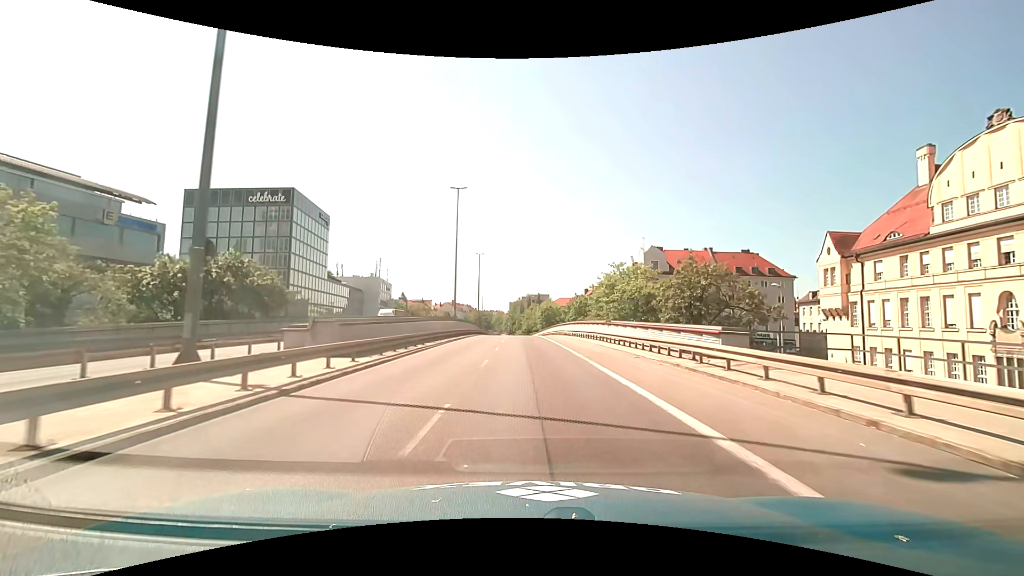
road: trunk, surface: asphalt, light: Day
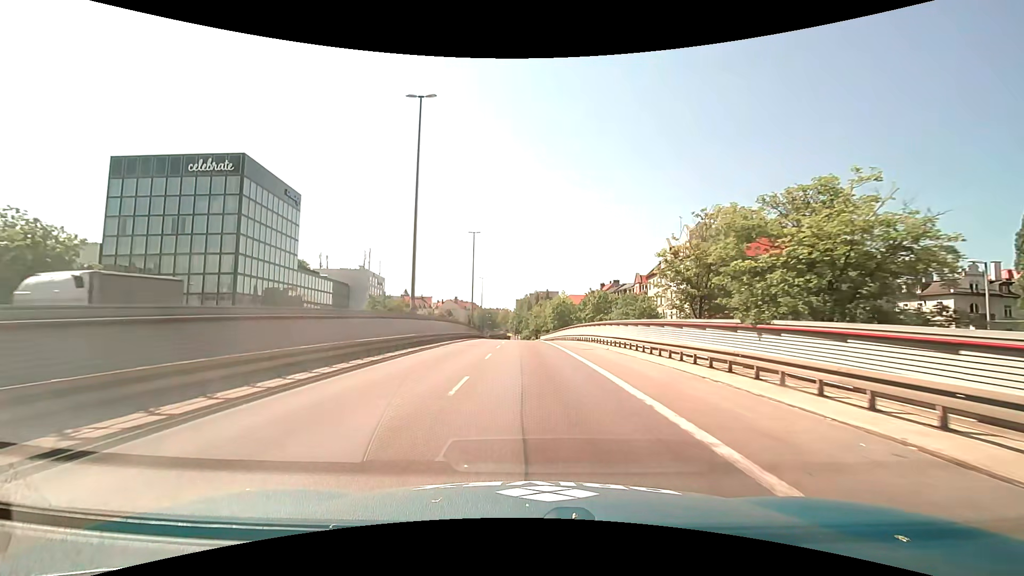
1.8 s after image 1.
(-0.2, +23.2) m; 0°
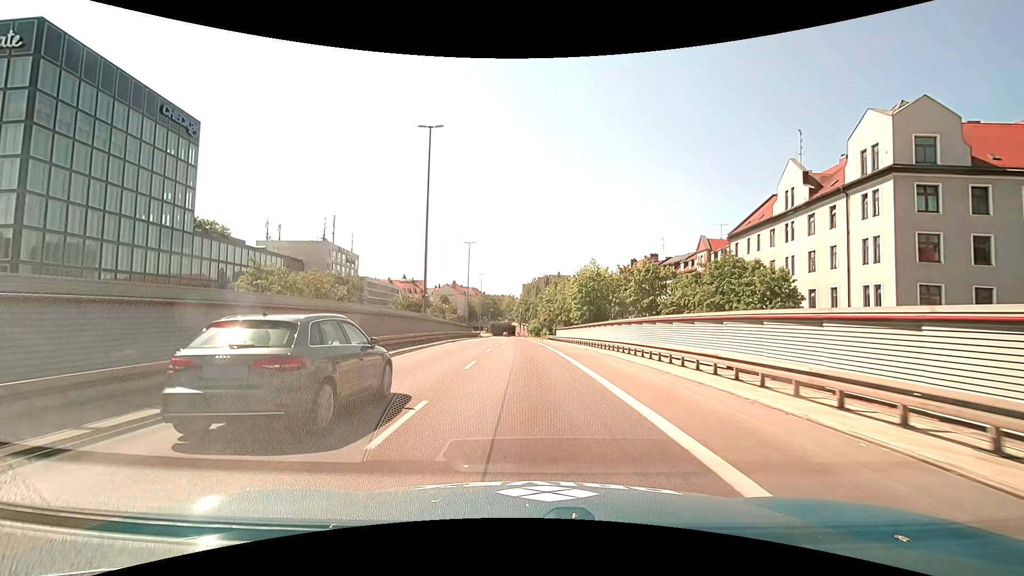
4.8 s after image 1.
(-0.6, +39.8) m; -2°
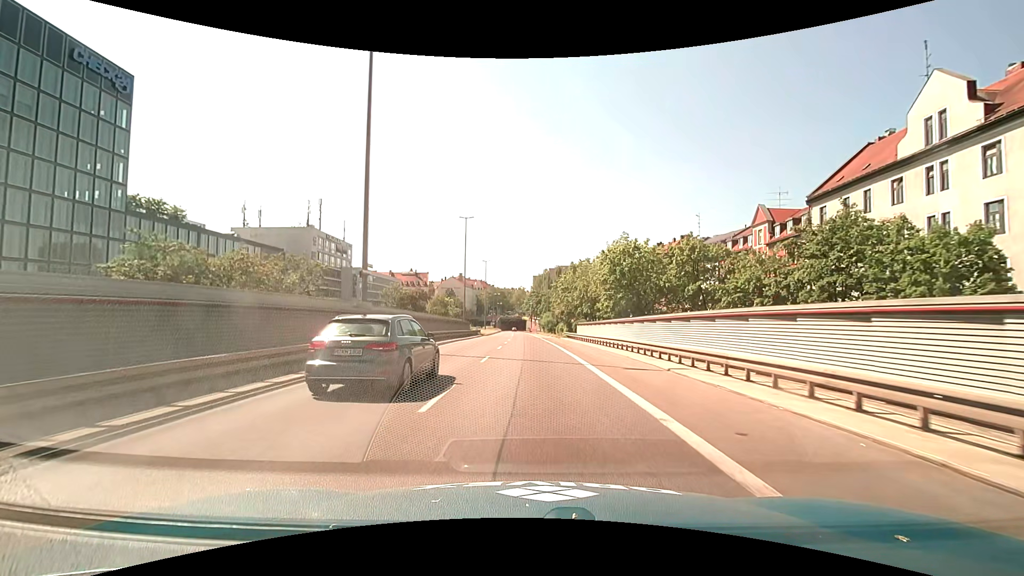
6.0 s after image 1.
(-0.1, +16.1) m; -1°
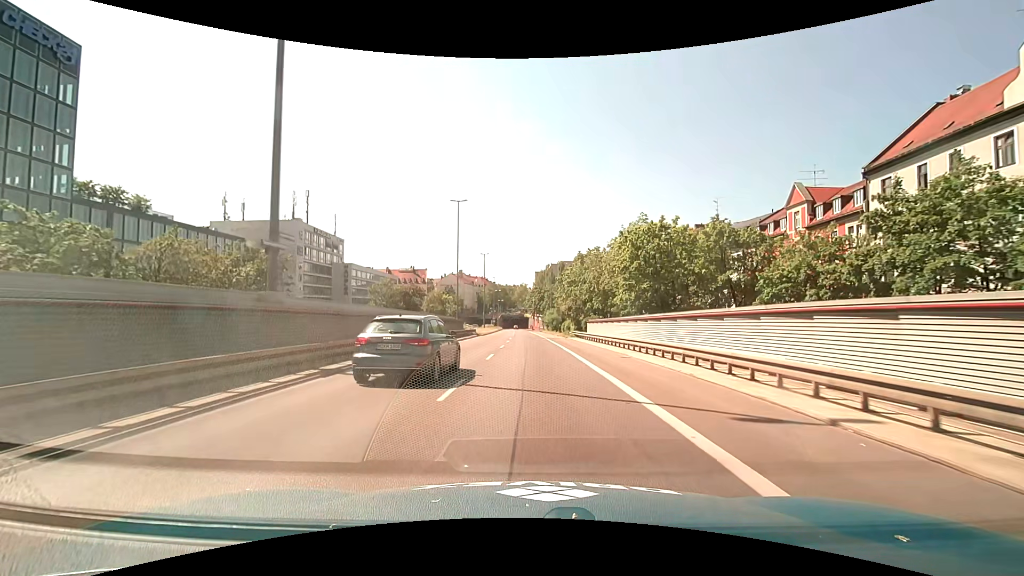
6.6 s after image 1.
(0.0, +8.1) m; 0°
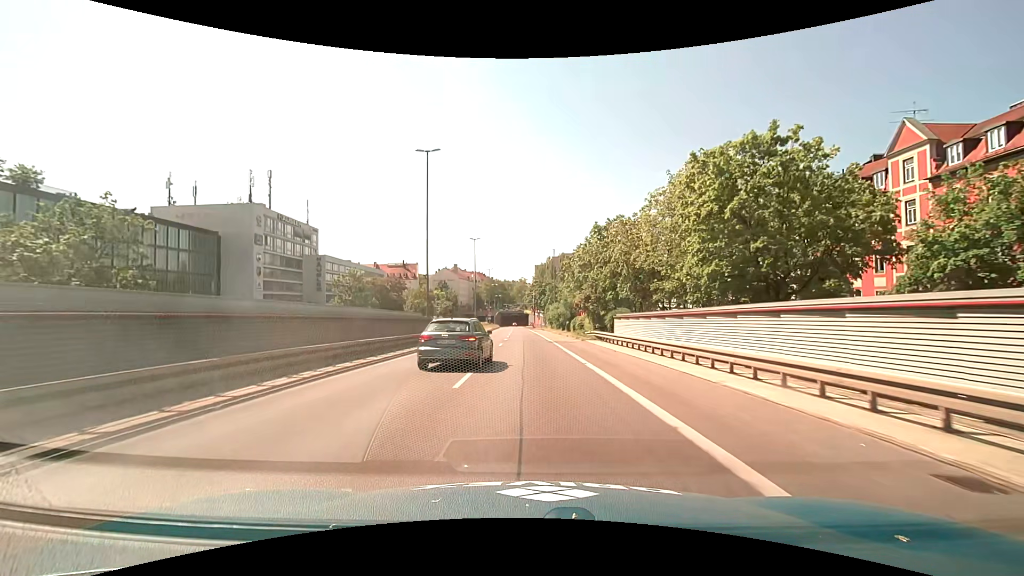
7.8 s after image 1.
(0.0, +16.3) m; 0°
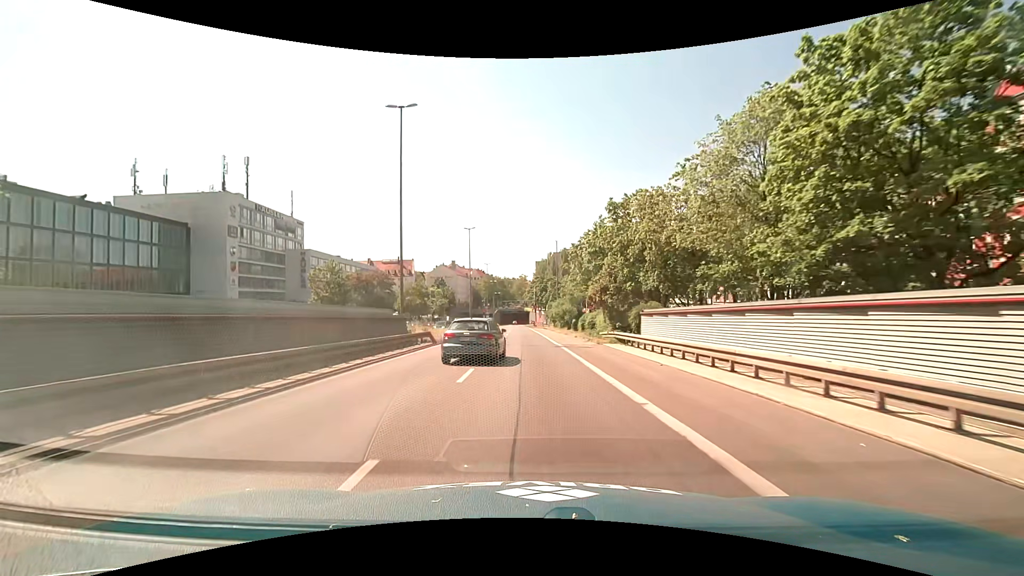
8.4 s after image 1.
(0.0, +8.2) m; 0°
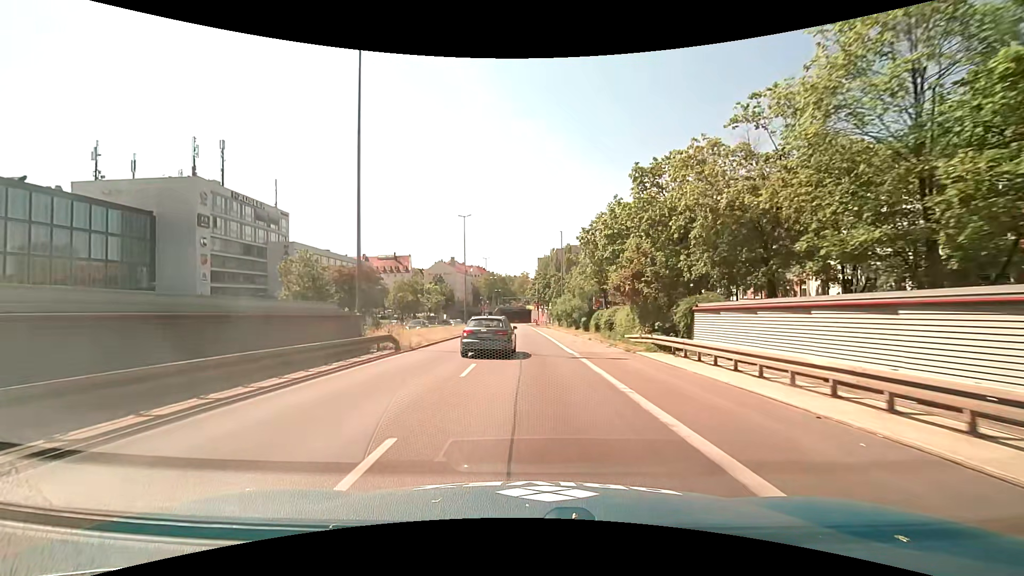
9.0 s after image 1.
(-0.1, +8.2) m; -1°
(0, +10) (0, +20) (0, +30) (0, +40) (0, +50) (0, +60) (0, +70) (-1, +80) (-1, +90) (-1, +100) m
